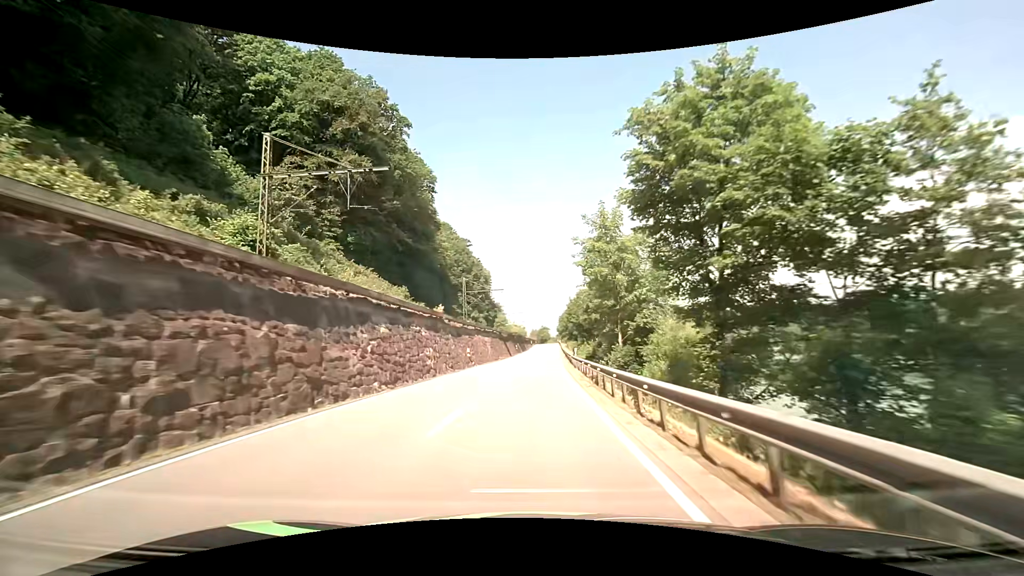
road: primary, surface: asphalt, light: Day
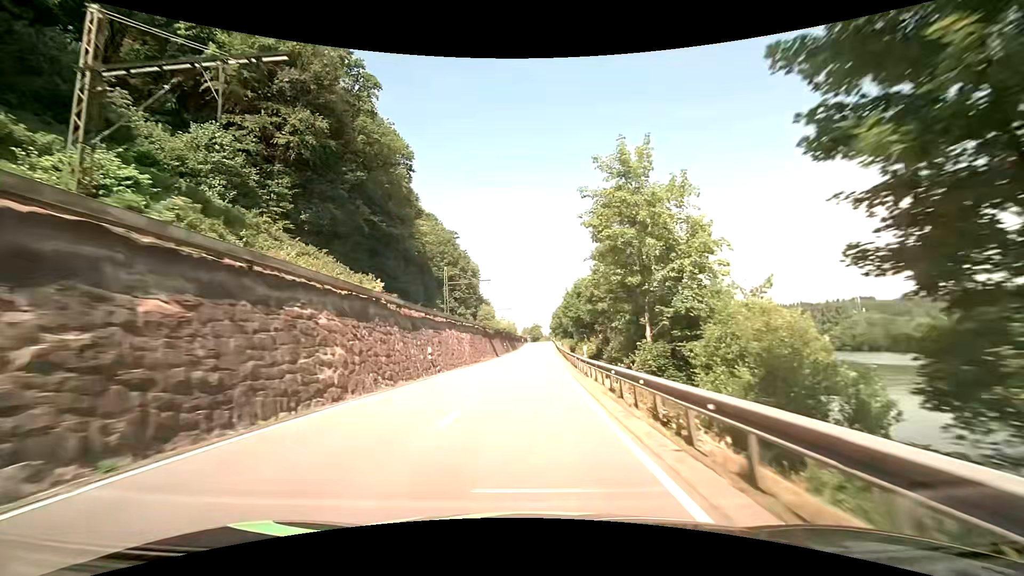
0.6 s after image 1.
(+0.2, +11.6) m; +2°
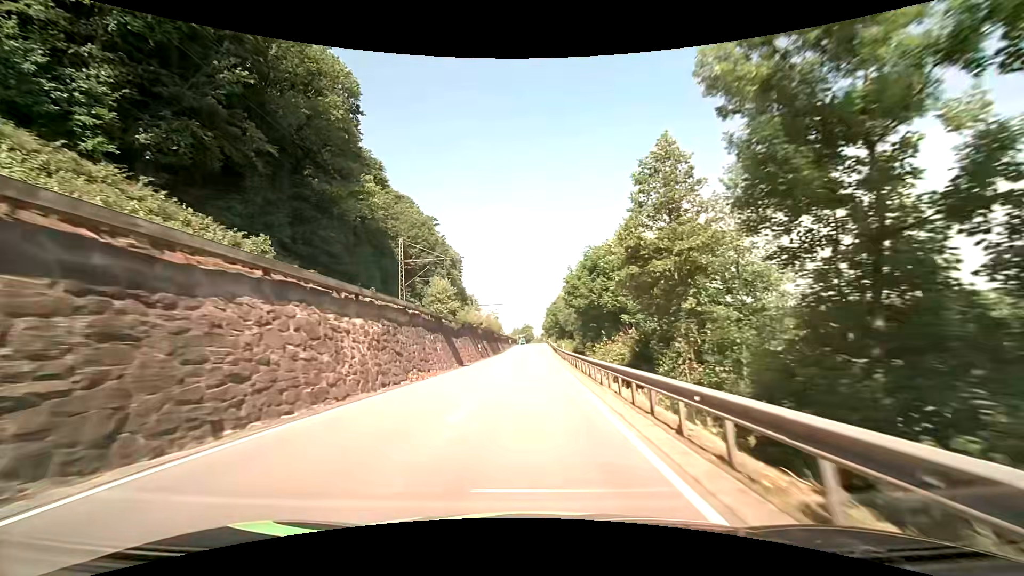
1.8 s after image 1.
(+0.1, +23.3) m; 0°
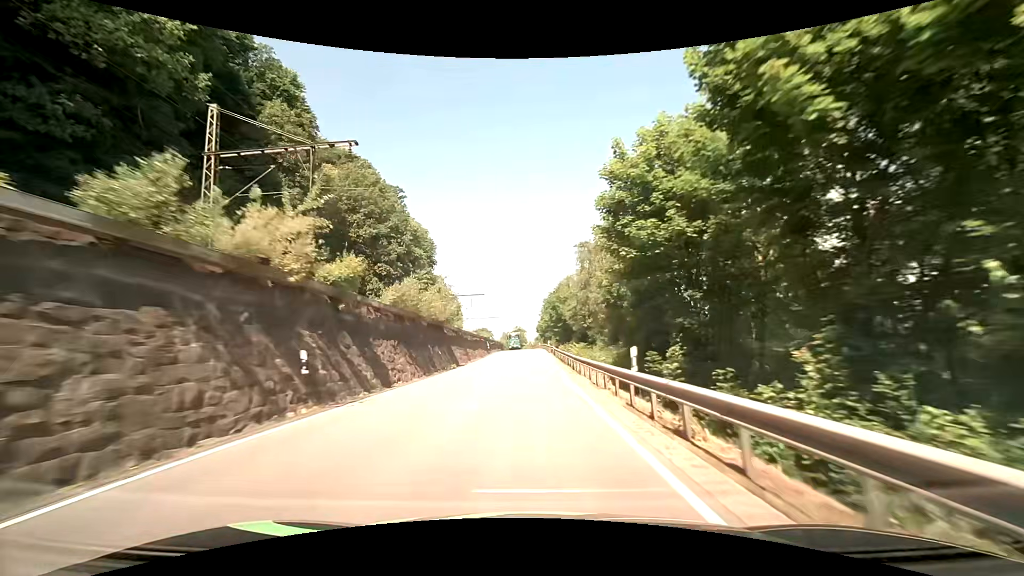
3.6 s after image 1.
(+0.6, +34.8) m; +1°
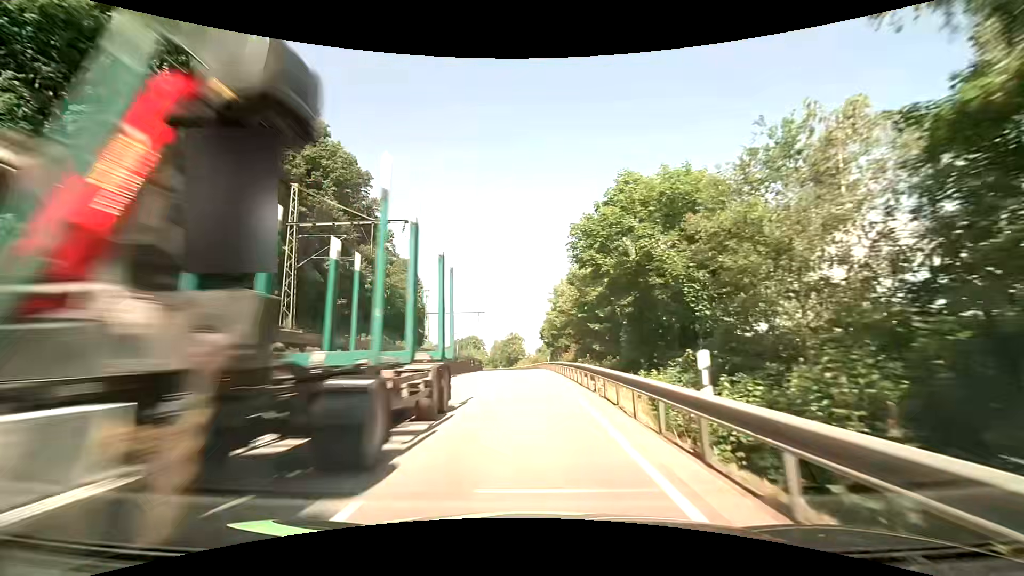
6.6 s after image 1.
(0.0, +57.5) m; 0°
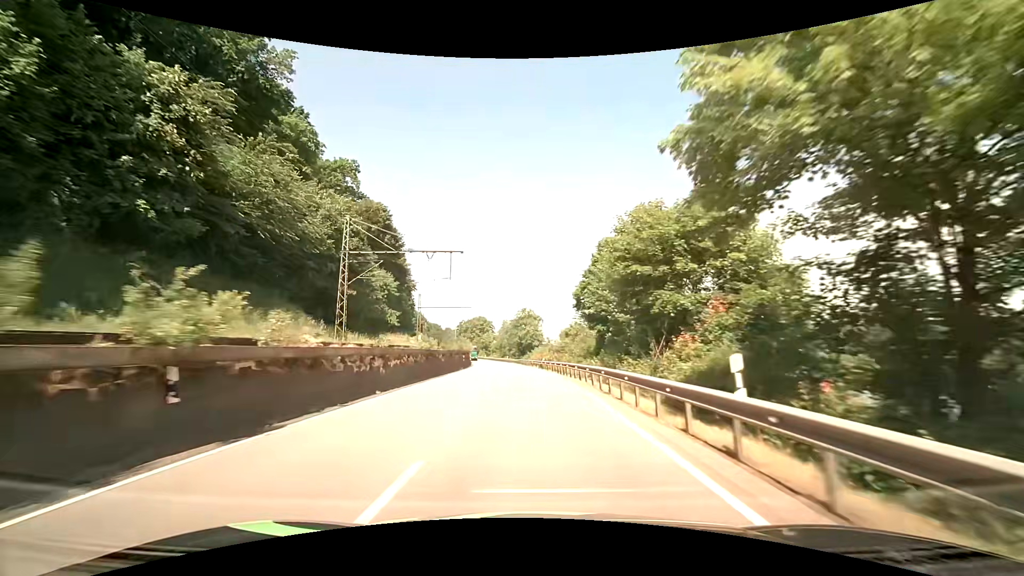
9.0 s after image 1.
(-0.6, +46.0) m; -2°
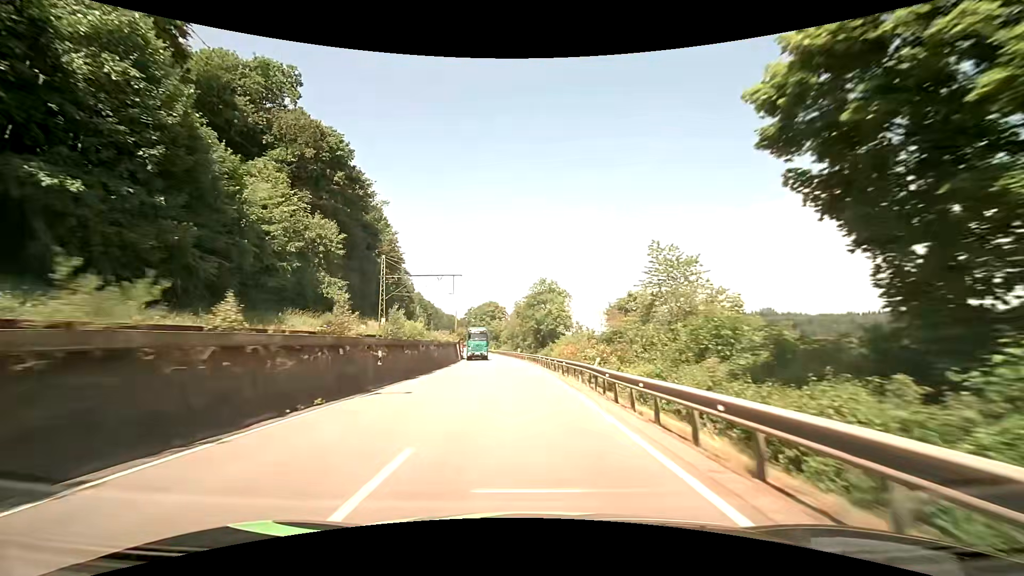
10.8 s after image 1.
(-0.6, +35.0) m; -2°
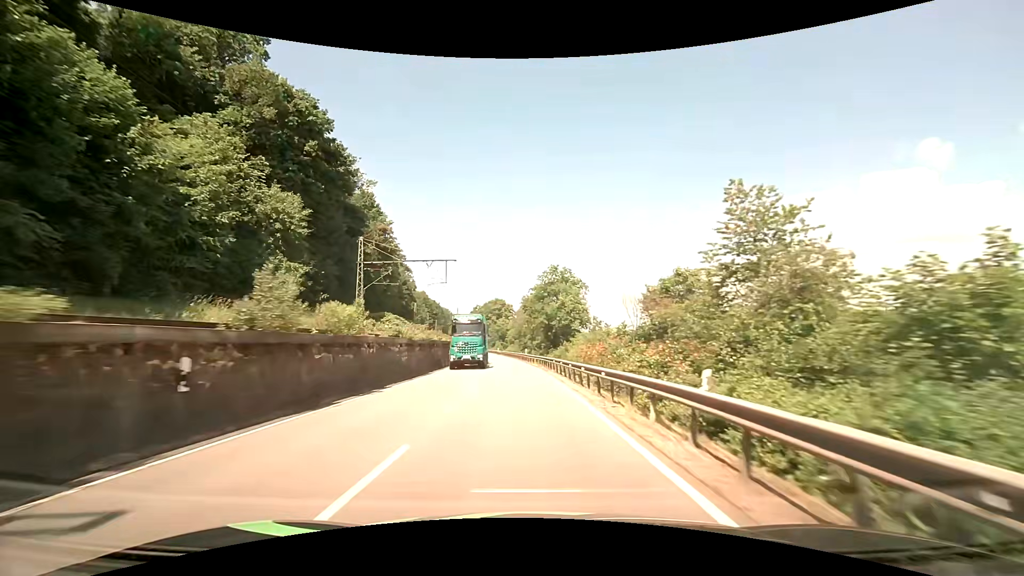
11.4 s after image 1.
(-0.1, +11.8) m; -1°
(0, +10) (0, +20) (-1, +30) (-1, +40) (-2, +50) (-3, +60) (-4, +70) (-6, +80) (-7, +90) (-9, +100) m
